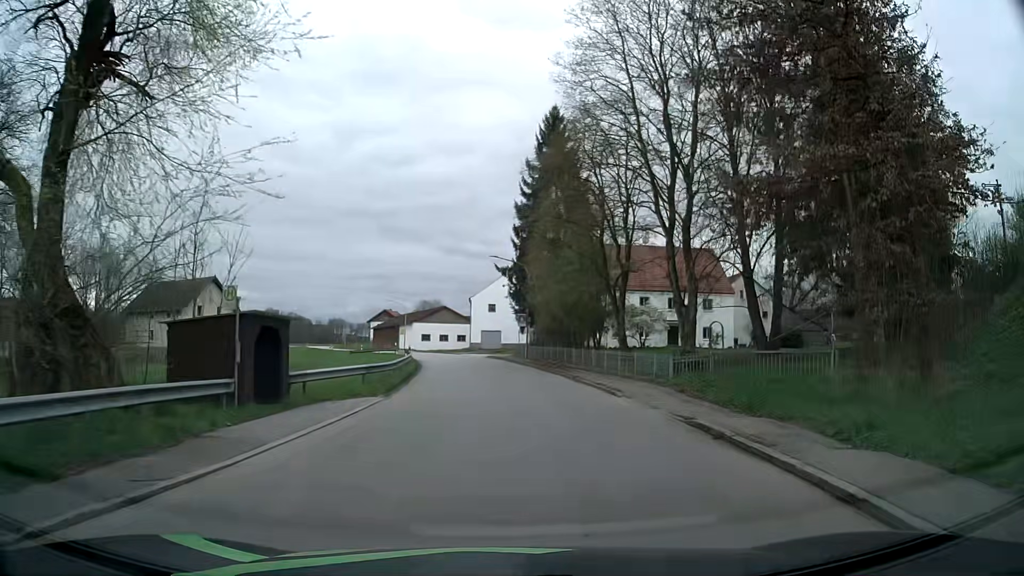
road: tertiary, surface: asphalt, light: Day
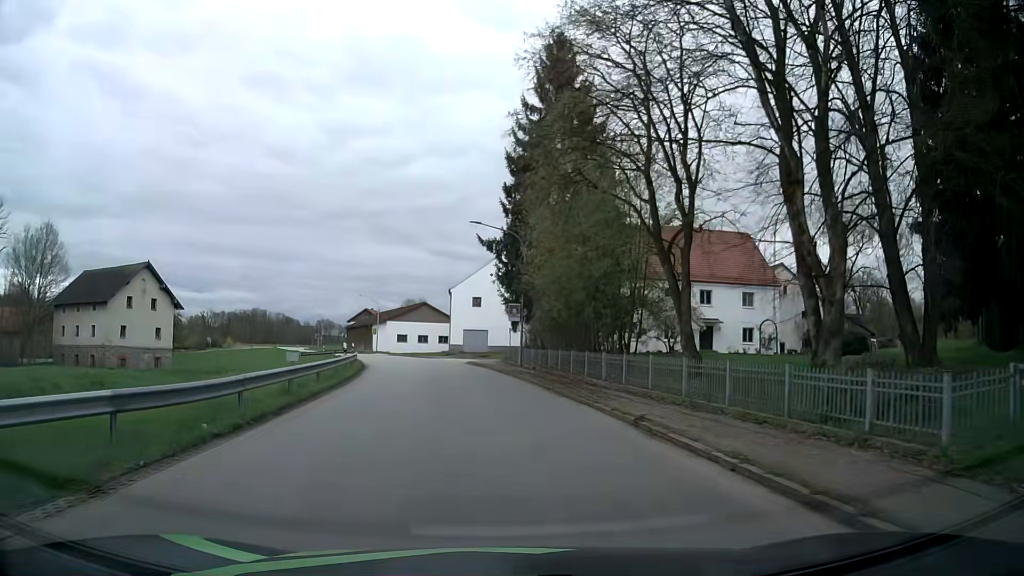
(+0.4, +14.7) m; +1°
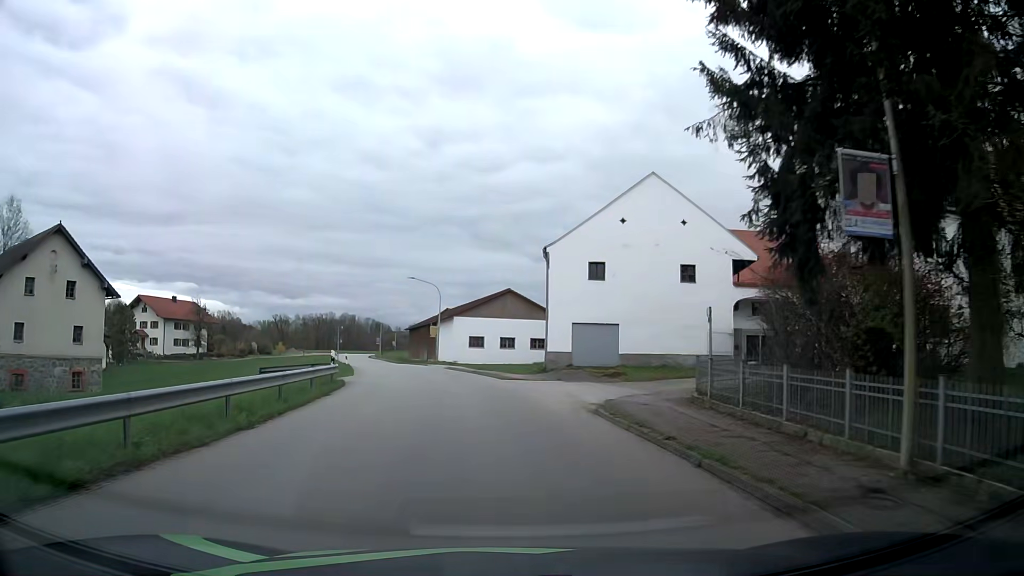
(-1.8, +29.0) m; -8°
(0, +10) (-1, +20) (-3, +30) (-5, +40) (-7, +49) (-10, +59) (-12, +69) (-15, +78) (-18, +88) (-21, +97) m
